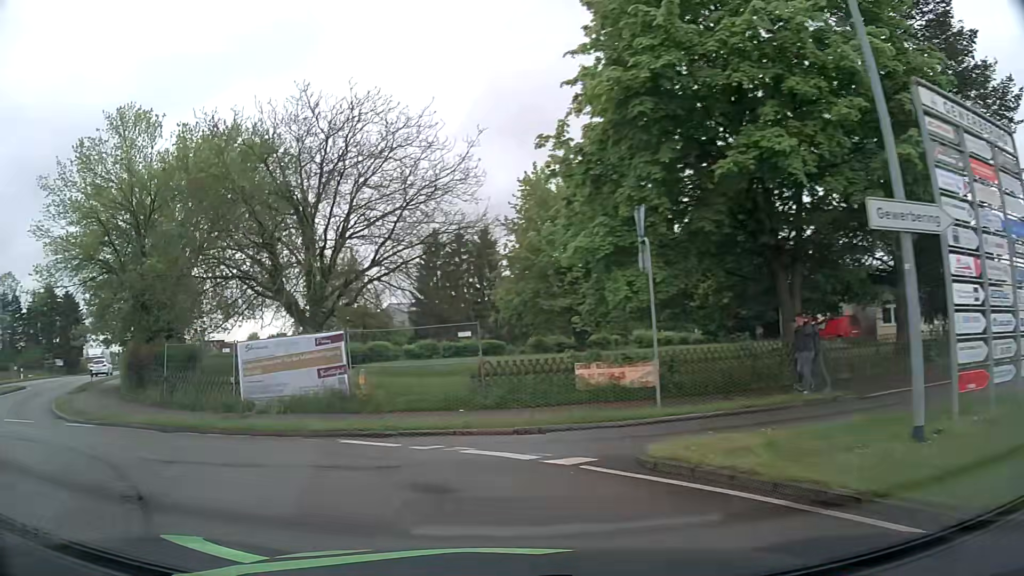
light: Day
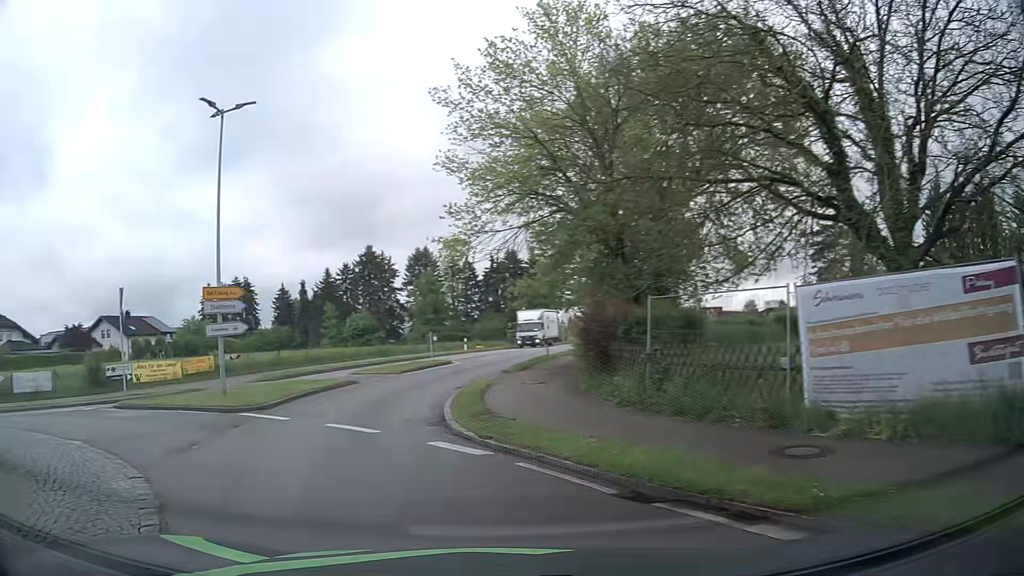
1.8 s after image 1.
(-3.3, +9.0) m; -41°
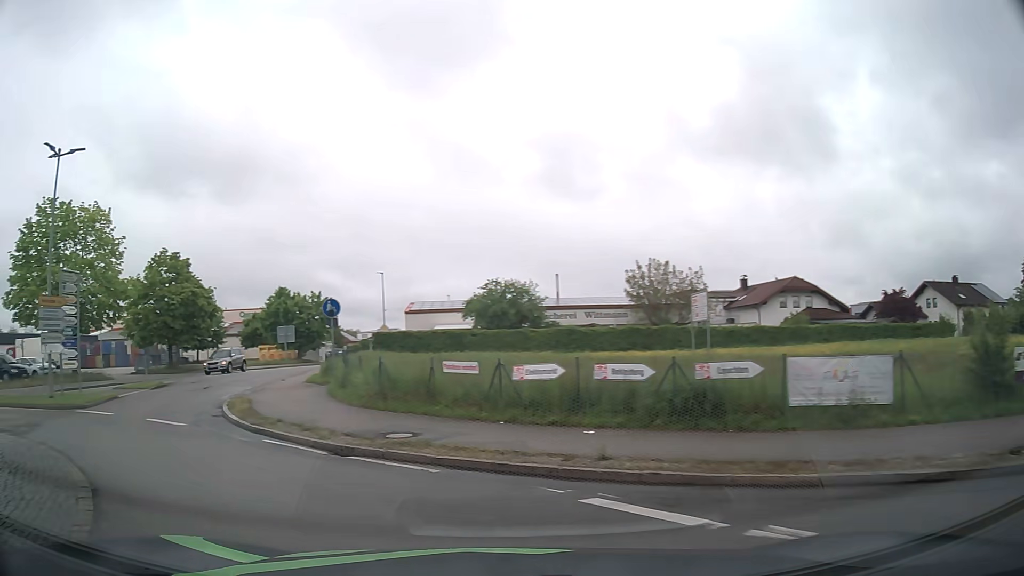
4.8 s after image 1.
(-9.2, +13.2) m; -71°
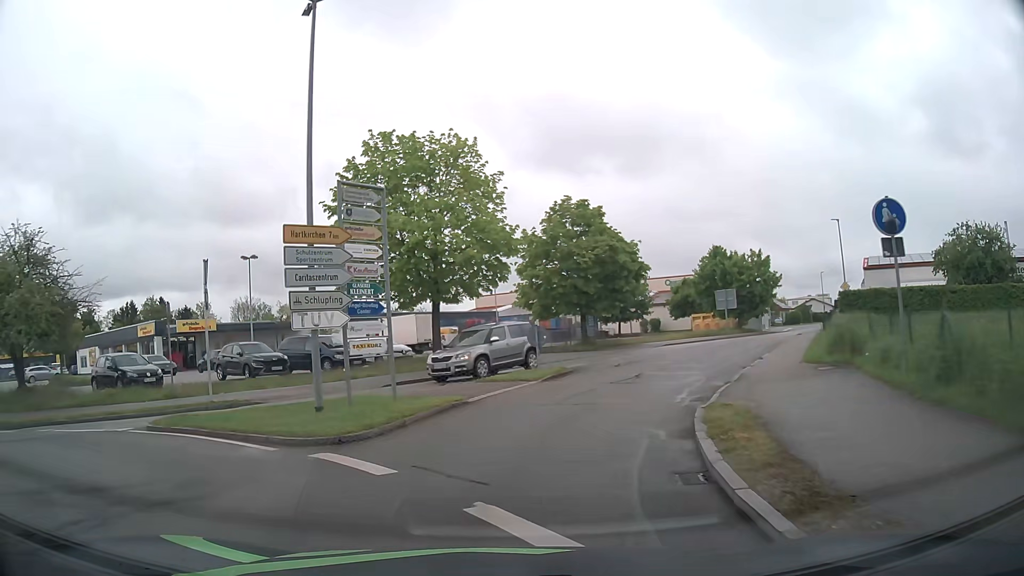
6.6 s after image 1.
(-4.0, +10.4) m; -34°
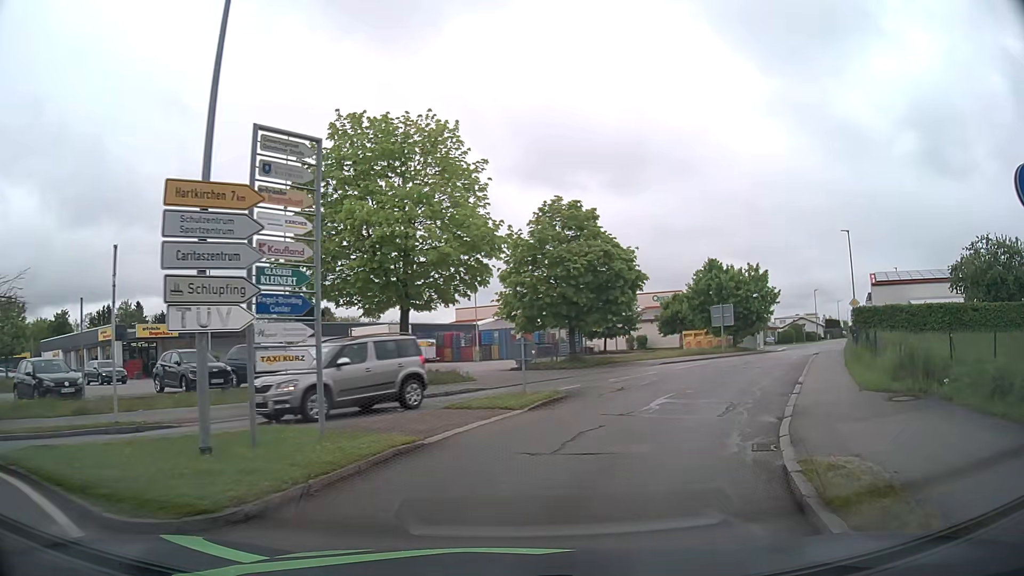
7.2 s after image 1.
(0.0, +4.1) m; 0°
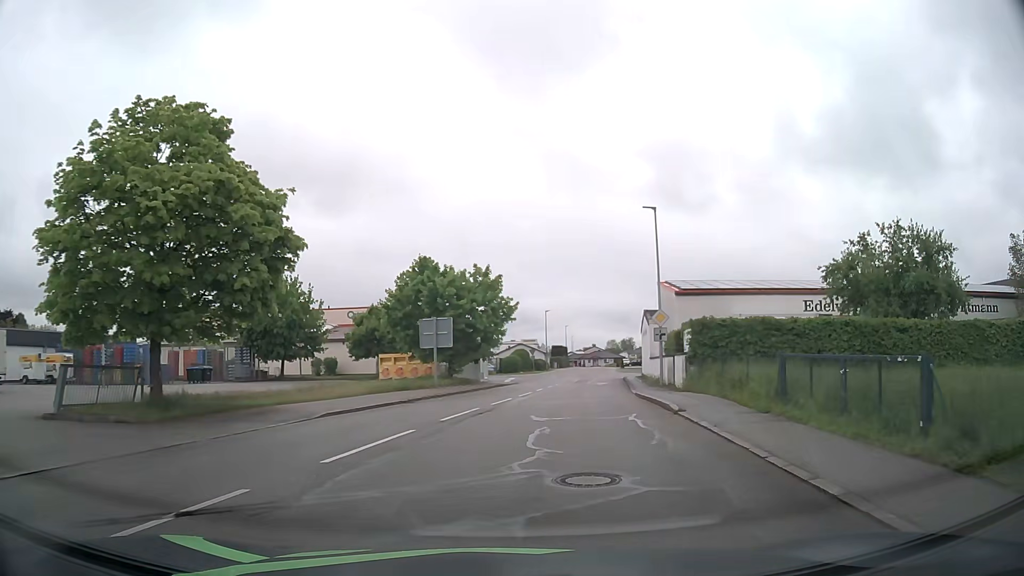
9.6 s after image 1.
(+4.5, +17.2) m; +26°
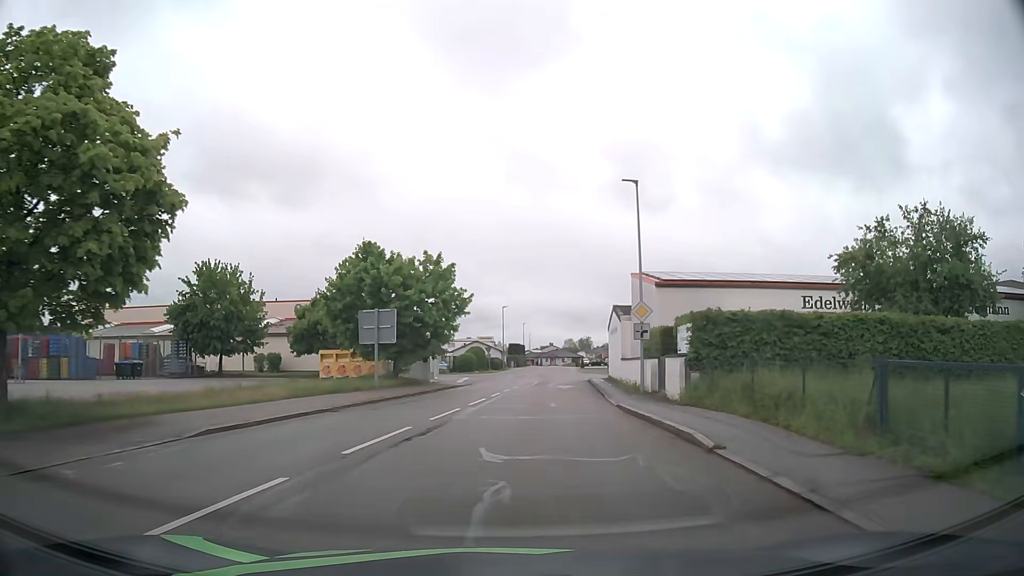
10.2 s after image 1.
(+0.1, +5.1) m; +3°
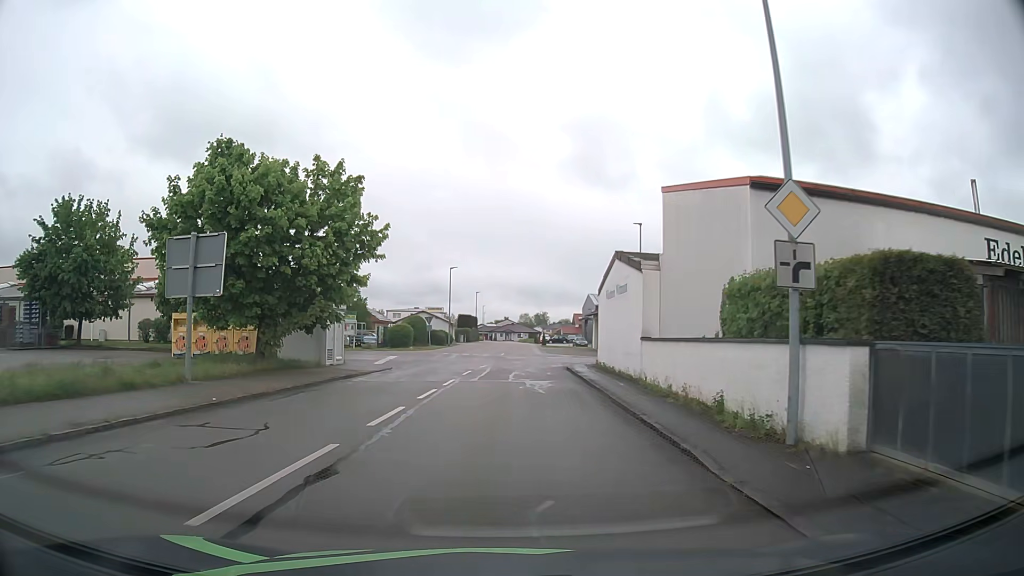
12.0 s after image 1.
(+0.7, +16.7) m; +4°
(0, +10) (0, +20) (+1, +30) (+1, +40) (+1, +50) (+1, +60) (+1, +70) (+2, +80) (+2, +90) (+2, +100) m
